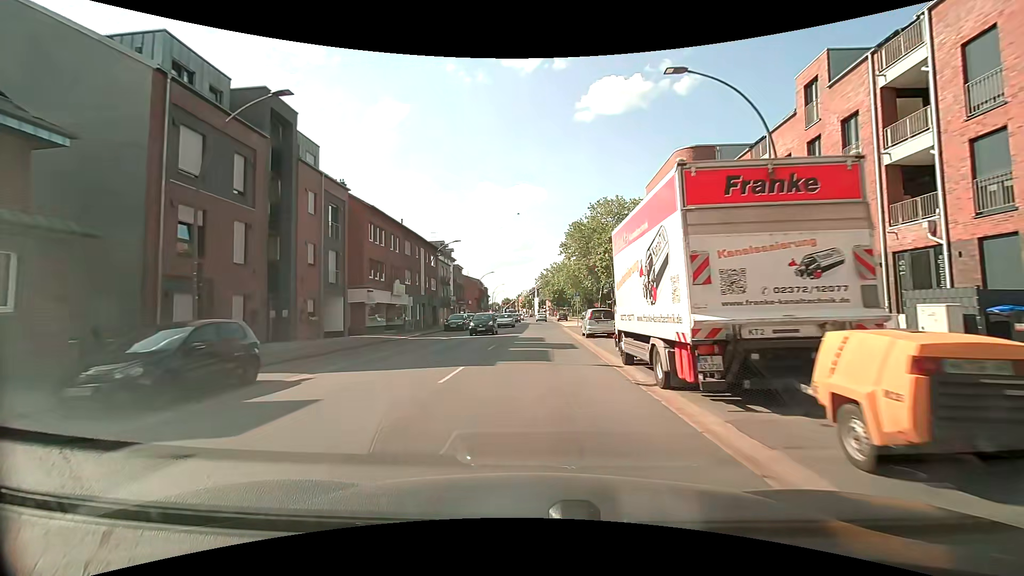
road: primary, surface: asphalt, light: Day
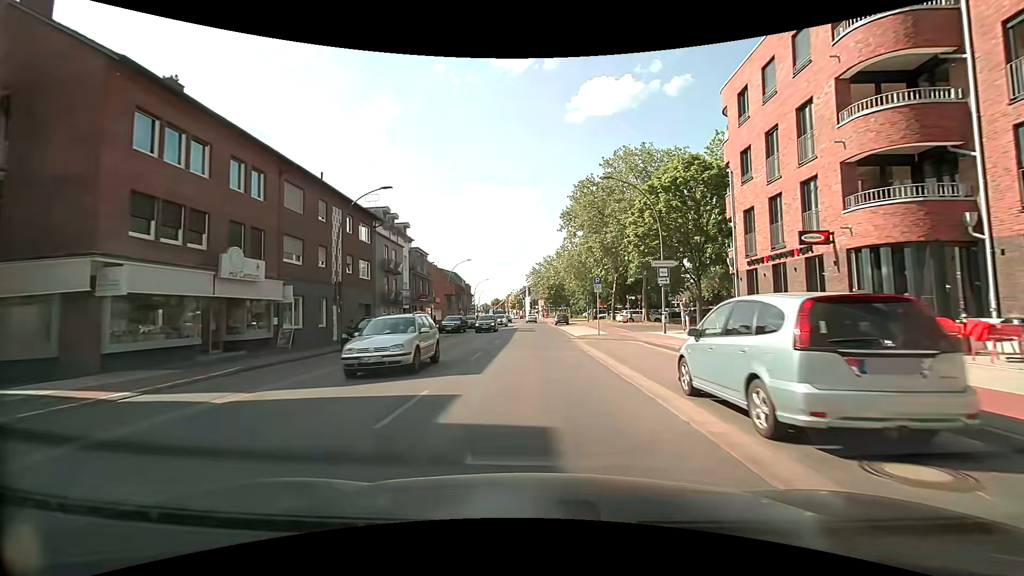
(+0.2, +21.6) m; 0°
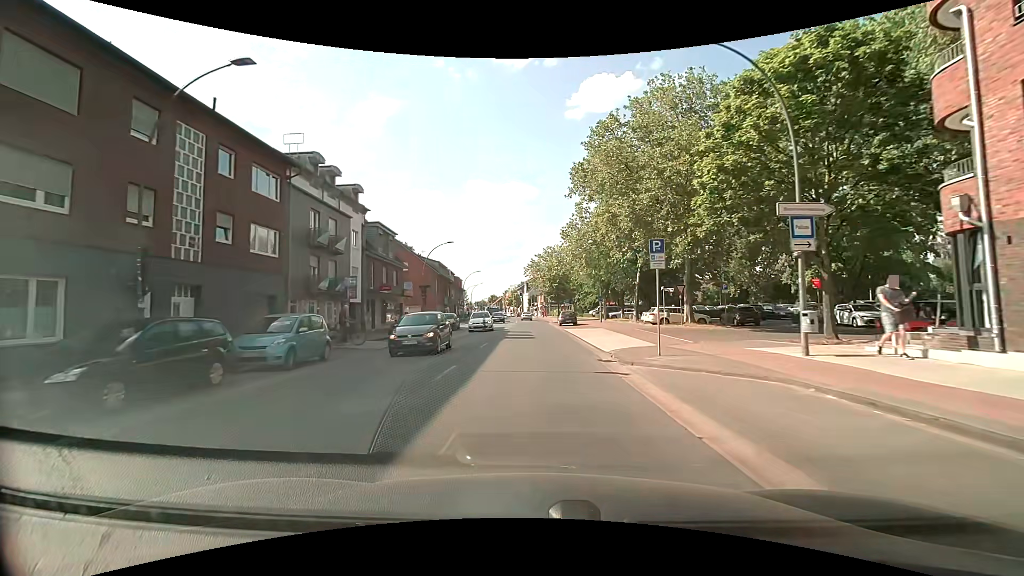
(+0.2, +14.0) m; +1°
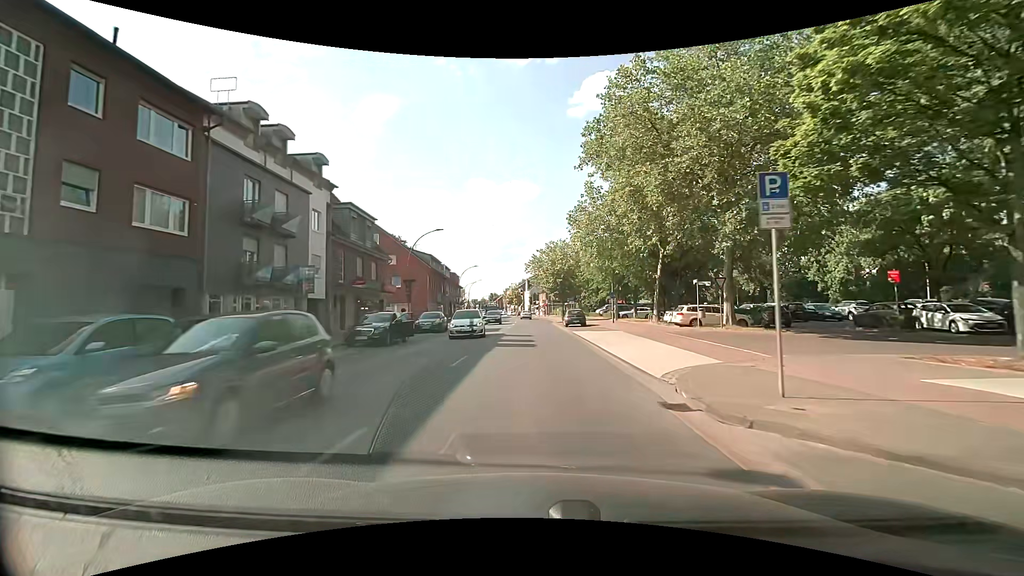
(0.0, +6.9) m; 0°
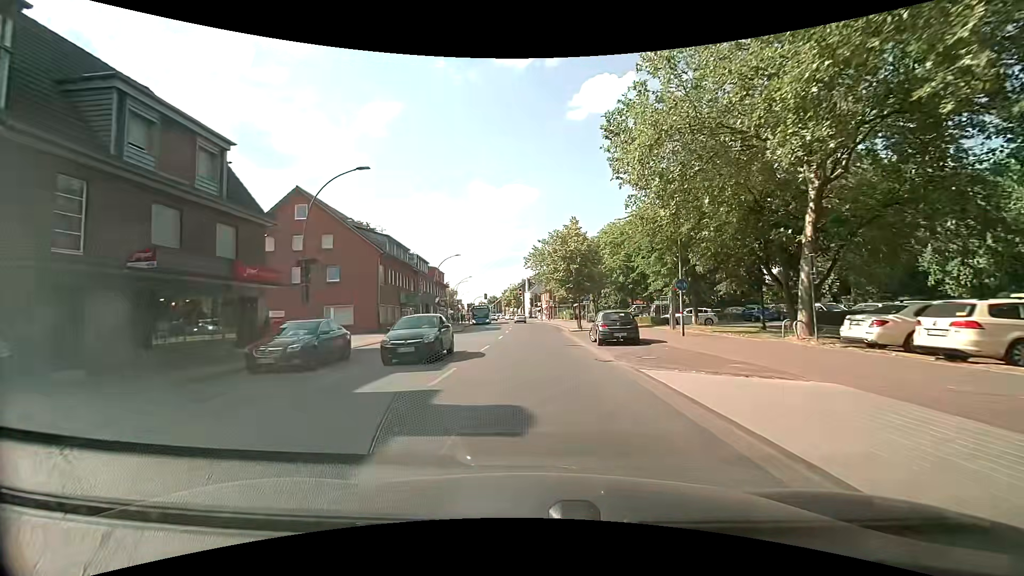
(+0.1, +20.3) m; 0°
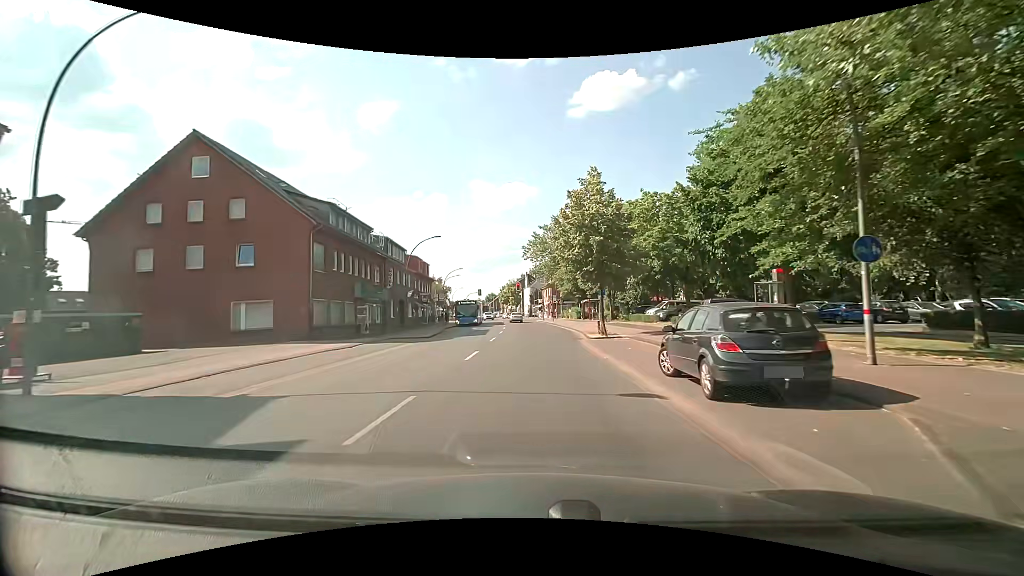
(0.0, +13.2) m; -1°
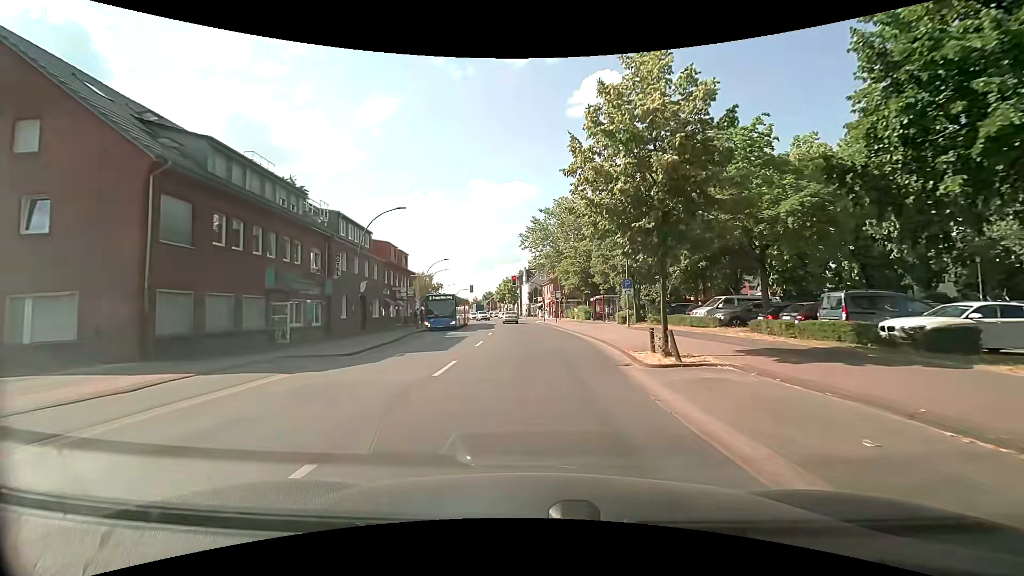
(+0.1, +12.6) m; -1°
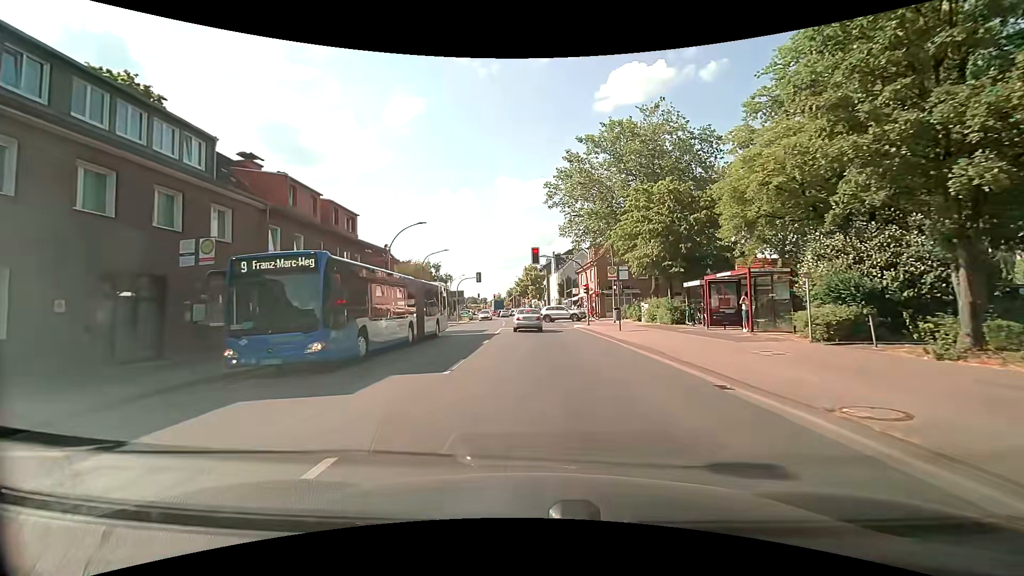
(+0.1, +26.8) m; -3°
(0, +10) (0, +20) (0, +30) (0, +40) (-1, +50) (-1, +60) (-2, +70) (-3, +80) (-3, +90) (-4, +100) m
